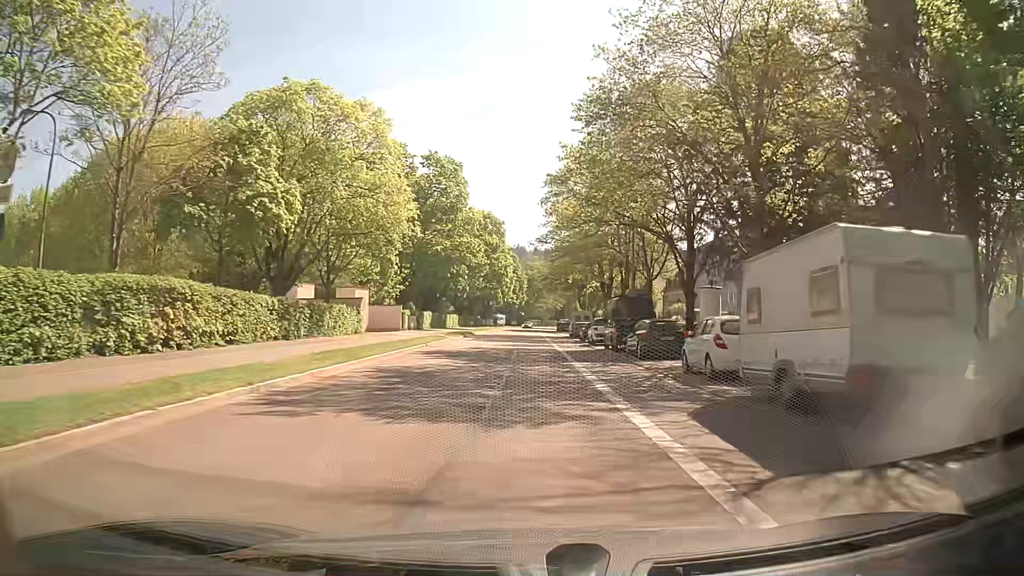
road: secondary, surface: asphalt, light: Day
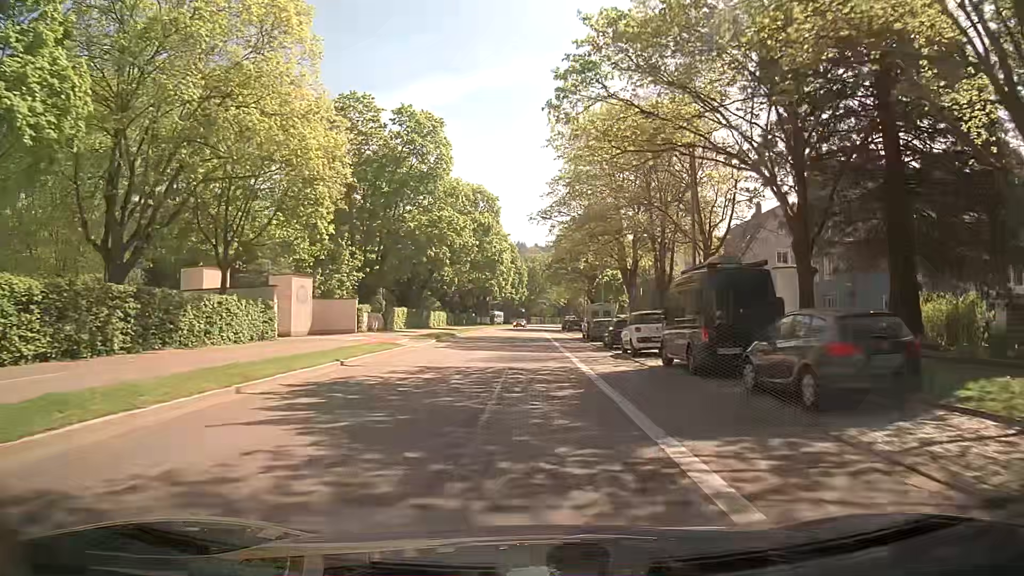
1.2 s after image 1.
(+0.2, +15.4) m; 0°
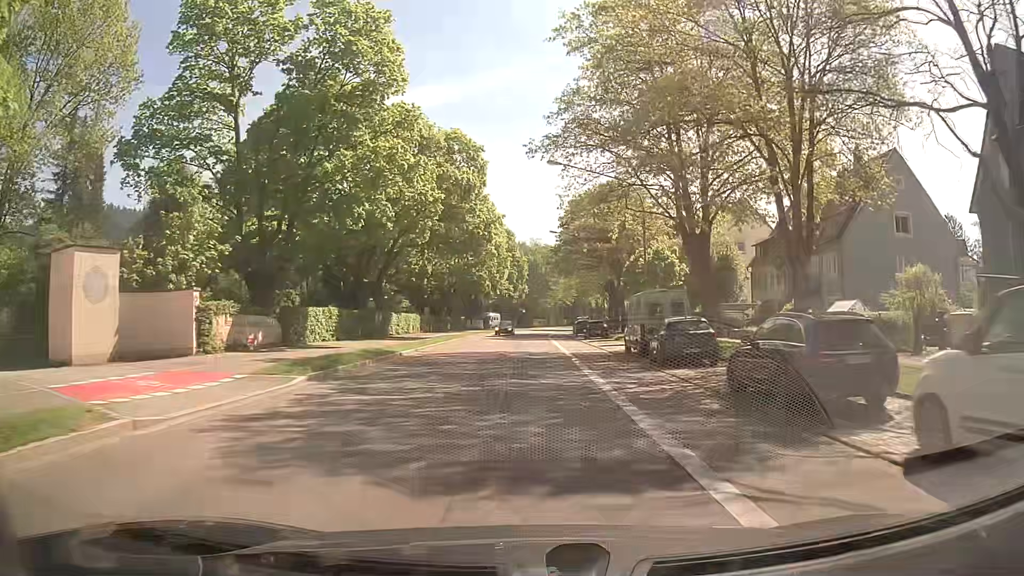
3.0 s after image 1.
(0.0, +22.0) m; 0°
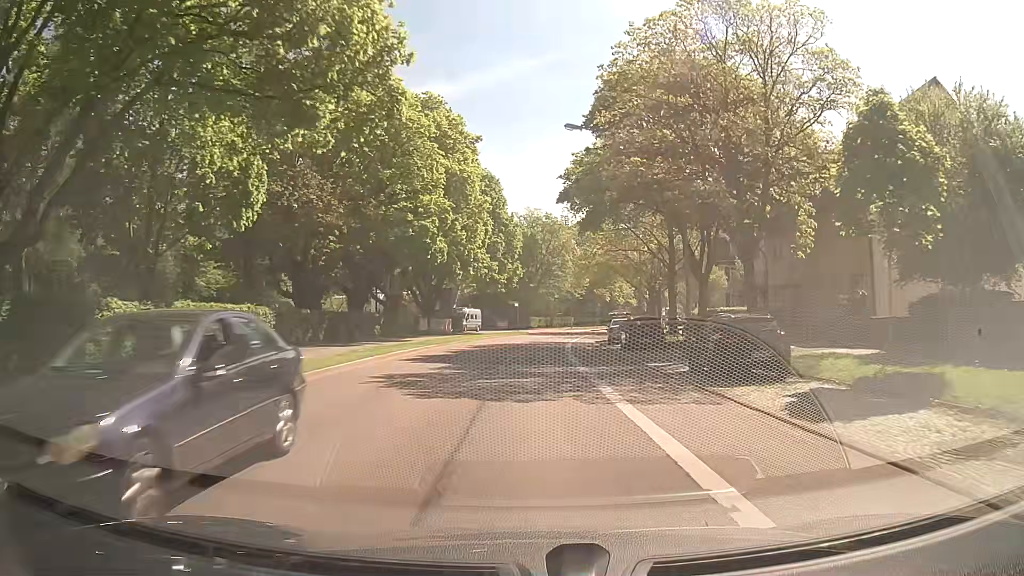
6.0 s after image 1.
(-0.1, +37.0) m; +1°
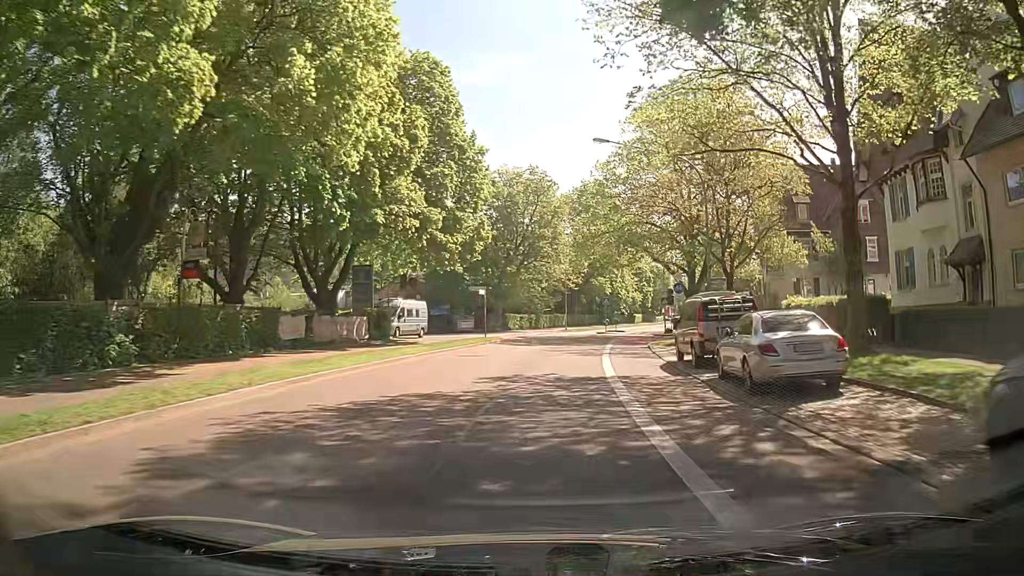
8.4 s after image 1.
(-0.2, +28.1) m; +1°
(0, +10) (+1, +20) (+2, +30) (+4, +40) (+6, +49) (+9, +59) (+11, +69) (+14, +78) (+16, +88) (+19, +98) m
